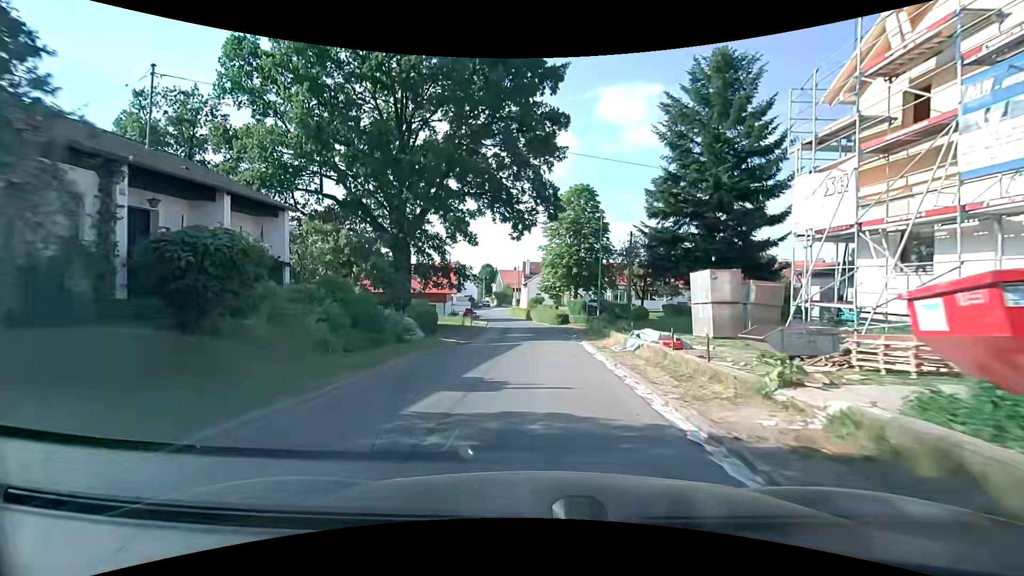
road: residential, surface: asphalt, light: Day
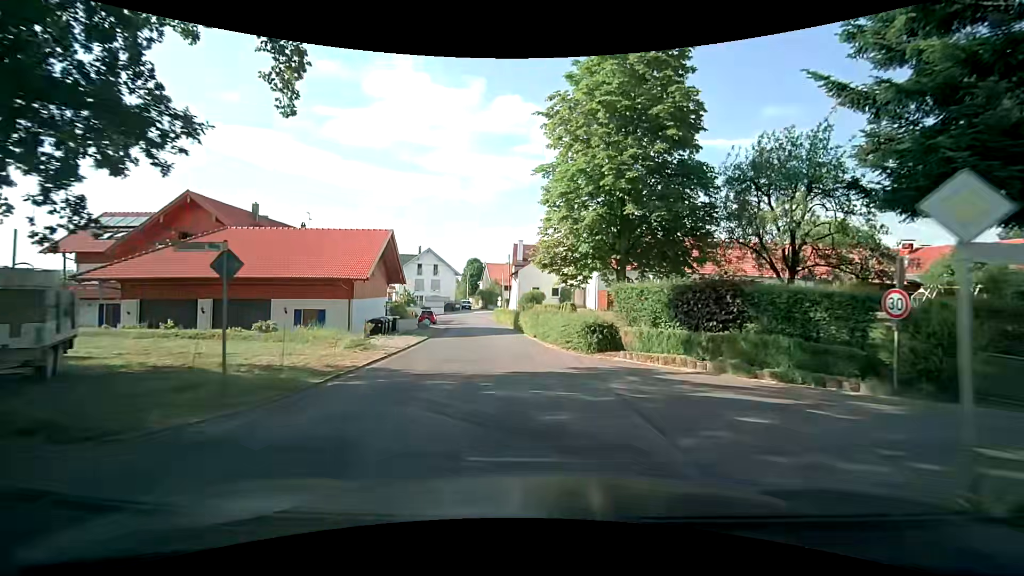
(+0.1, +29.0) m; 0°
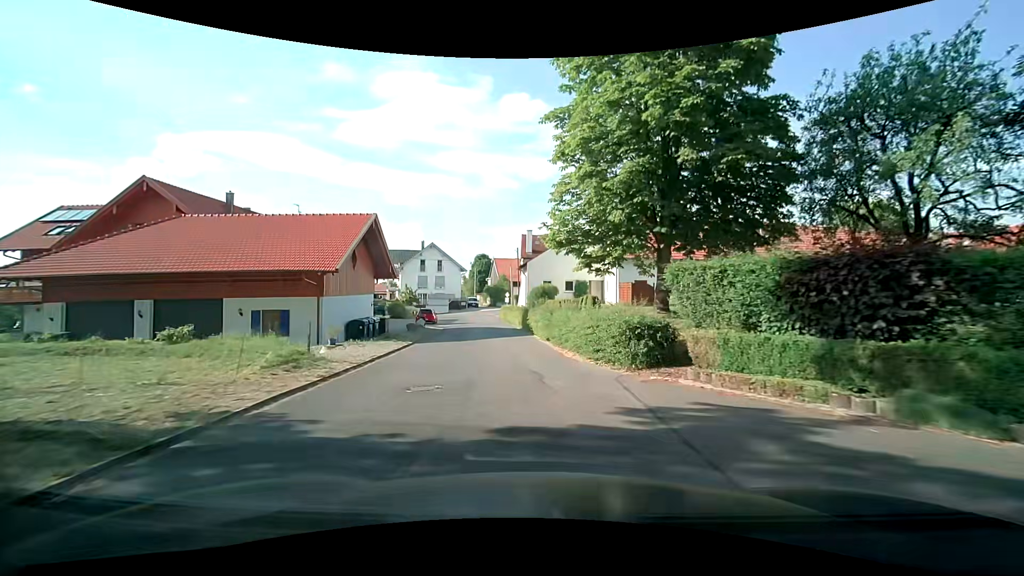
(0.0, +5.8) m; -2°
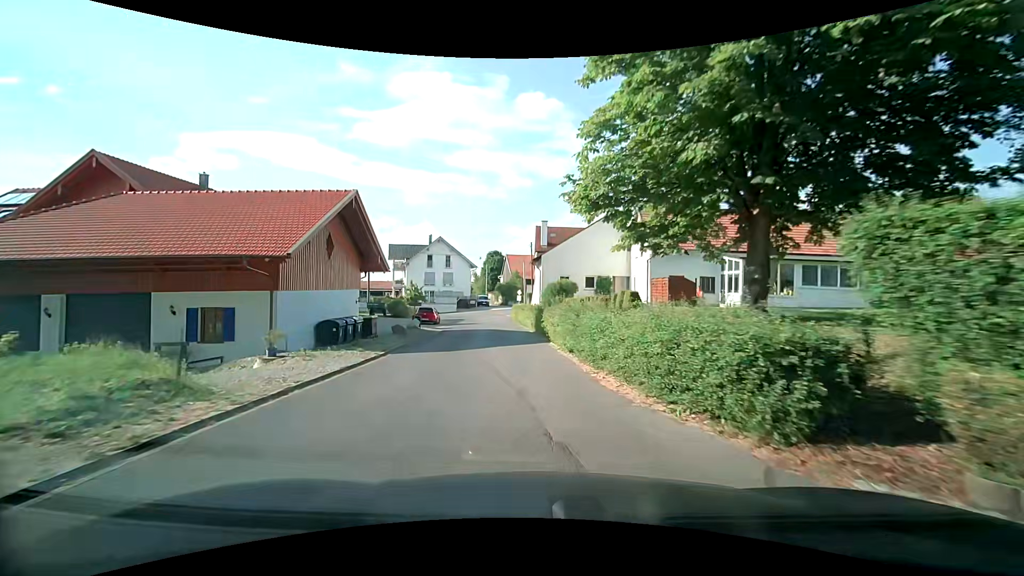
(0.0, +5.7) m; -1°
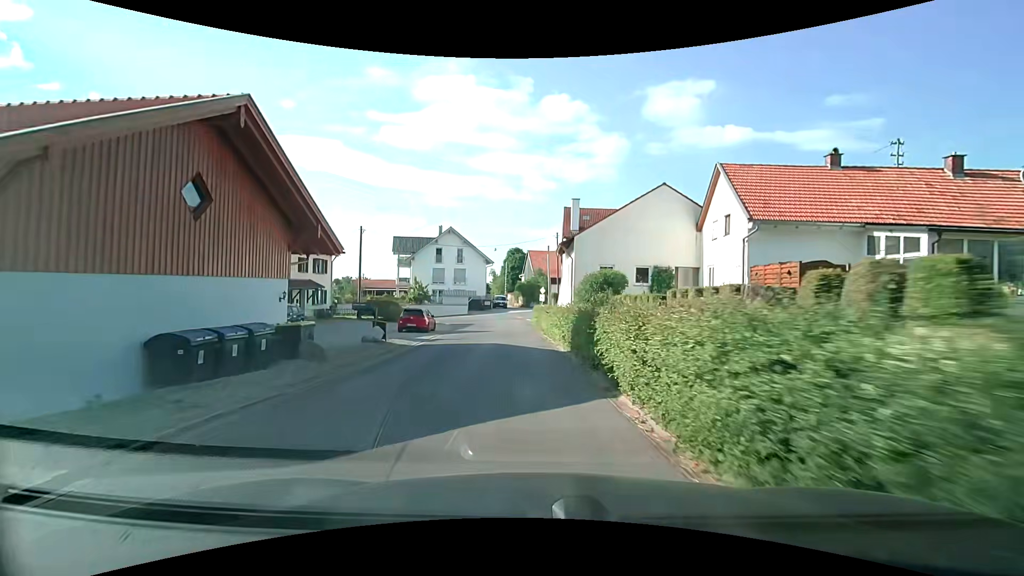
(-0.4, +11.3) m; -3°
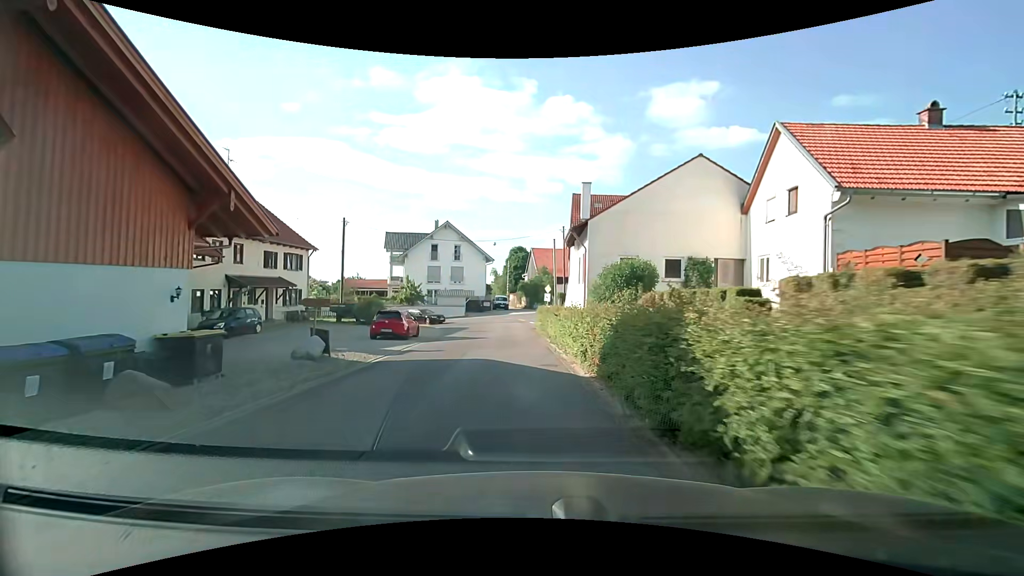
(0.0, +5.6) m; 0°
